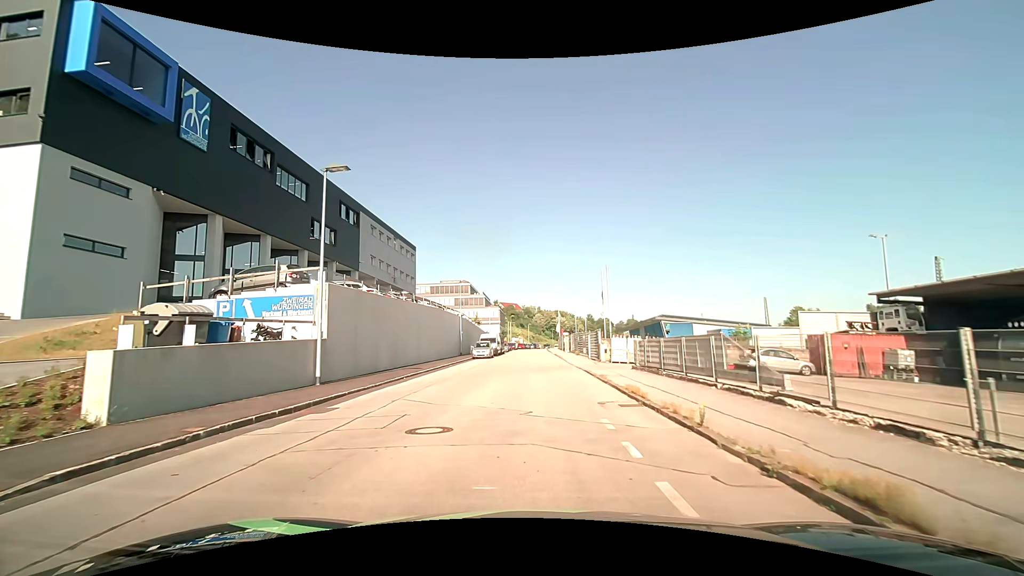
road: tertiary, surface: asphalt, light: Day
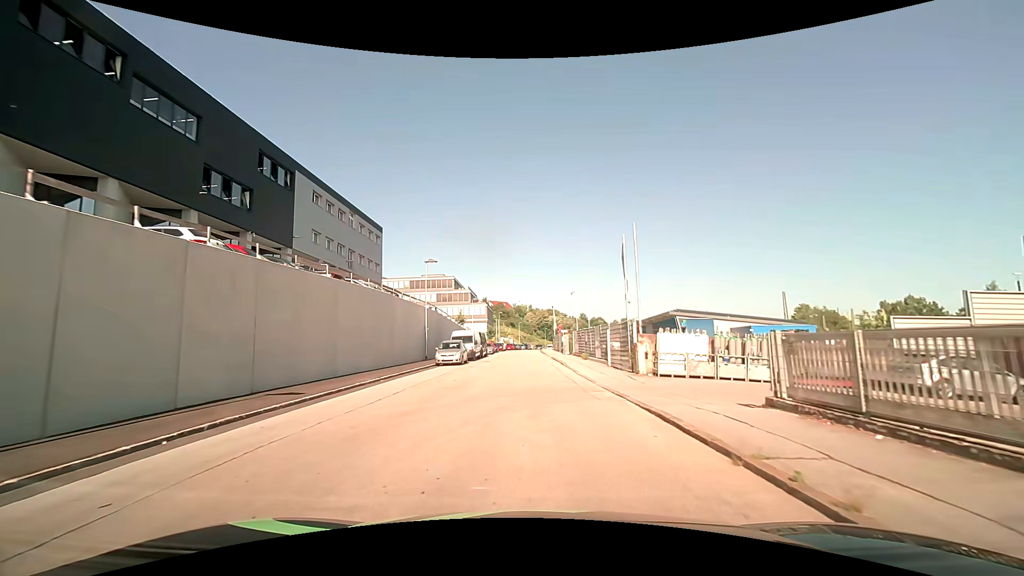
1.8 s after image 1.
(0.0, +14.0) m; +1°
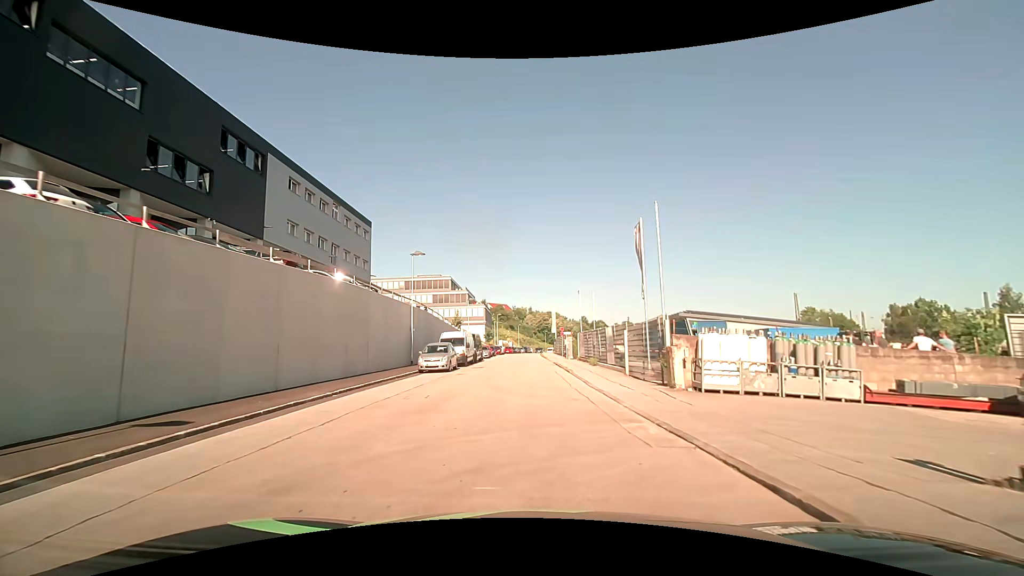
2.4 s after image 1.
(0.0, +4.8) m; -1°
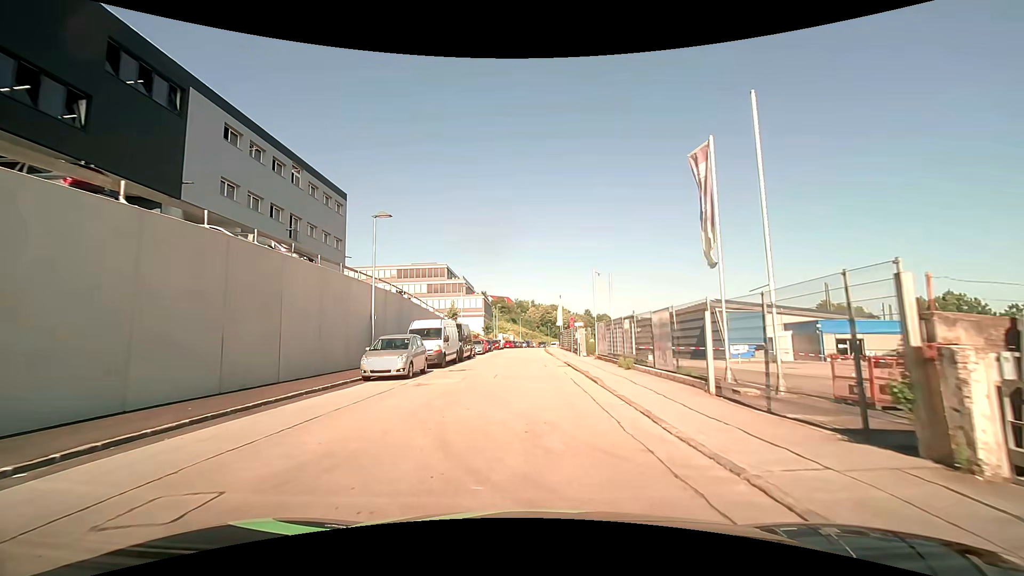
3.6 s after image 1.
(0.0, +9.5) m; 0°
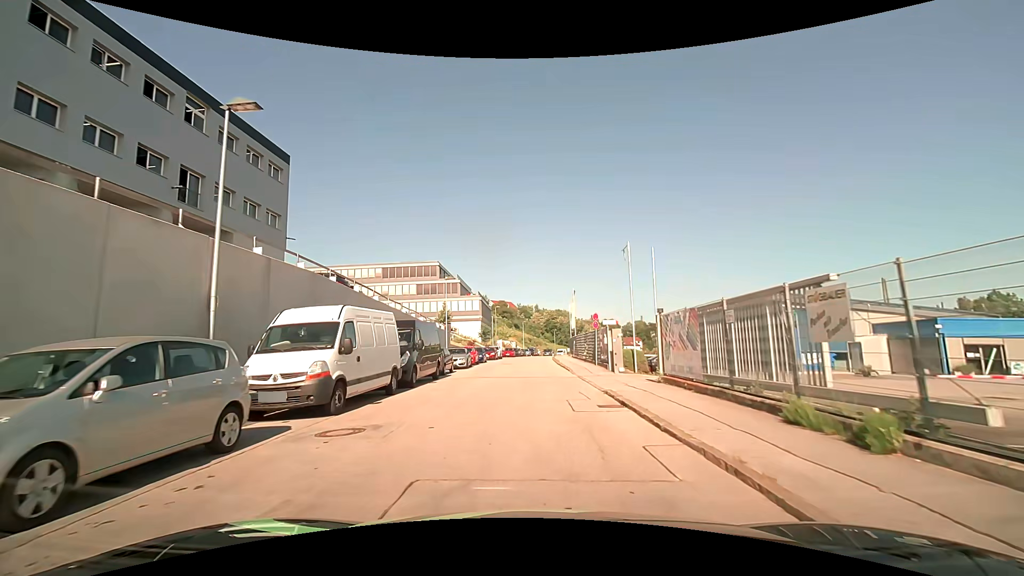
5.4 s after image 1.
(-0.1, +13.7) m; 0°
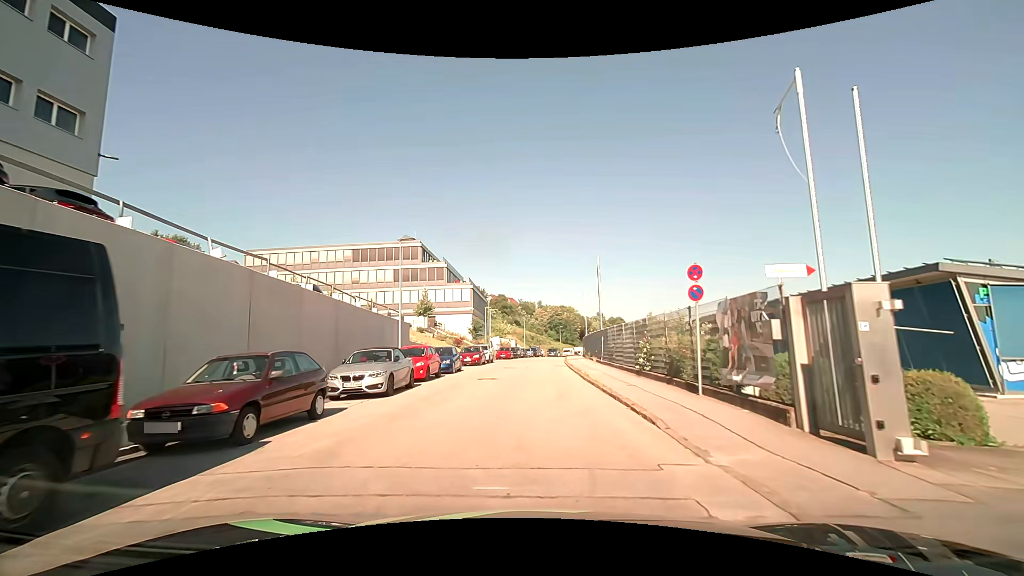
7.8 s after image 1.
(-0.1, +17.8) m; 0°
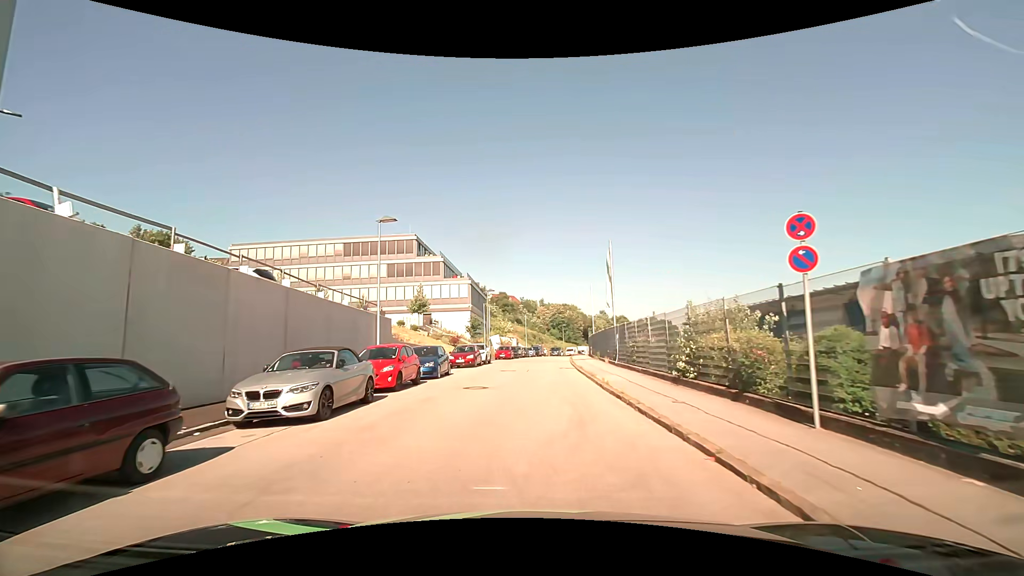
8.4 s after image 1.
(0.0, +4.6) m; 0°
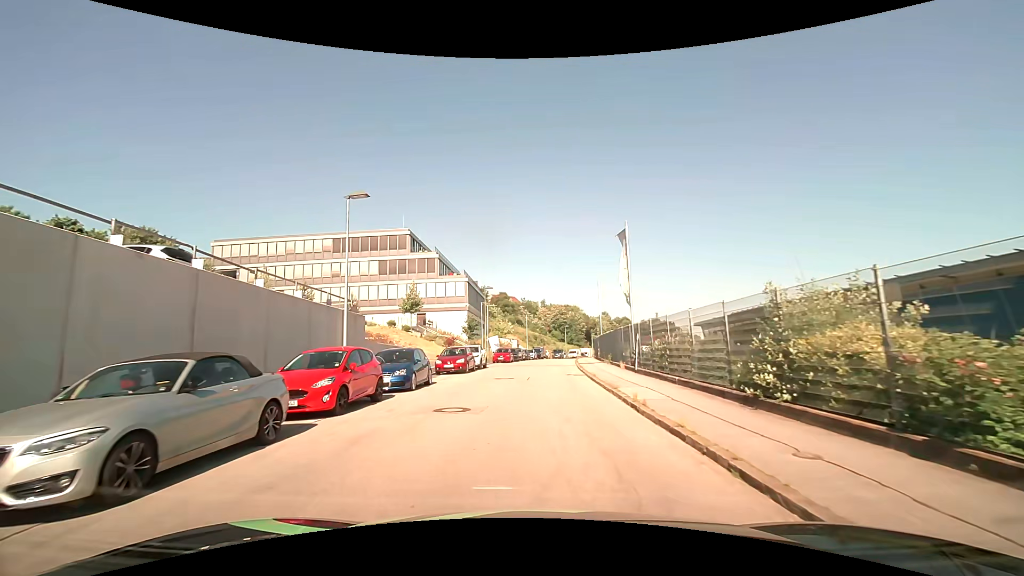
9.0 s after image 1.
(0.0, +4.8) m; -1°
(0, +10) (0, +20) (+1, +30) (+2, +40) (+2, +50) (+3, +60) (+5, +70) (+6, +80) (+8, +90) (+10, +99) m
